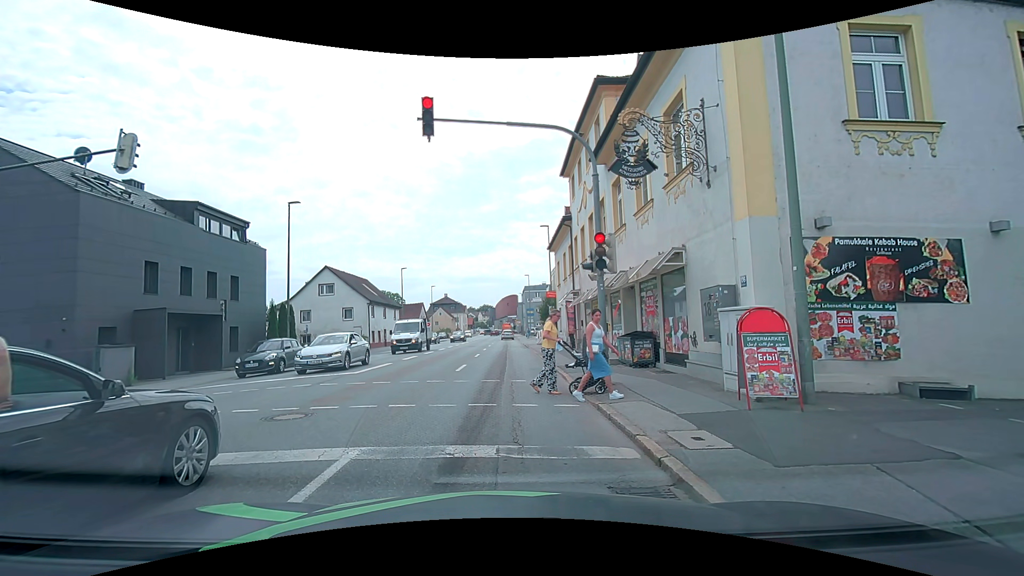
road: tertiary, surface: asphalt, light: Day
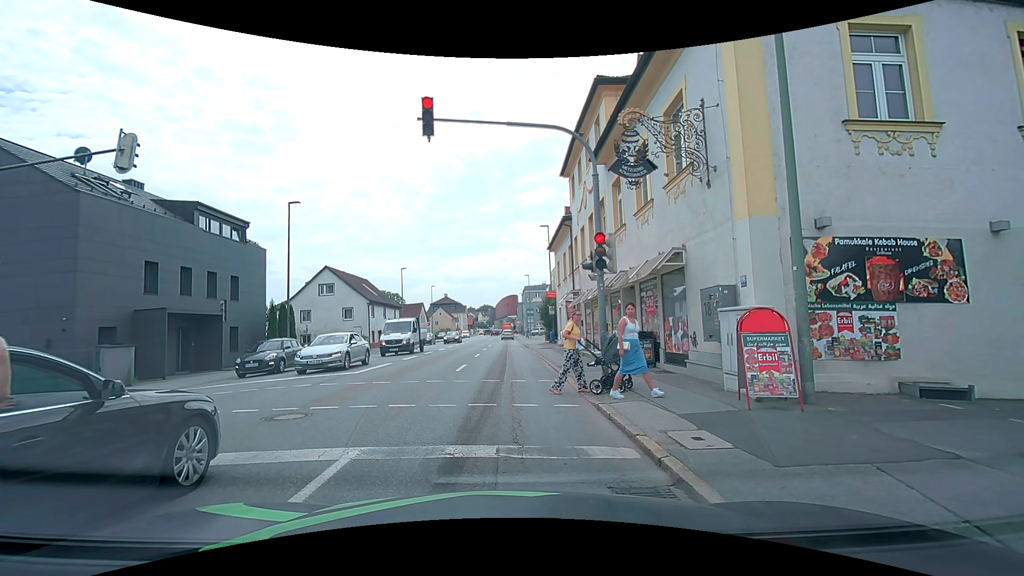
(0.0, 0.0) m; 0°
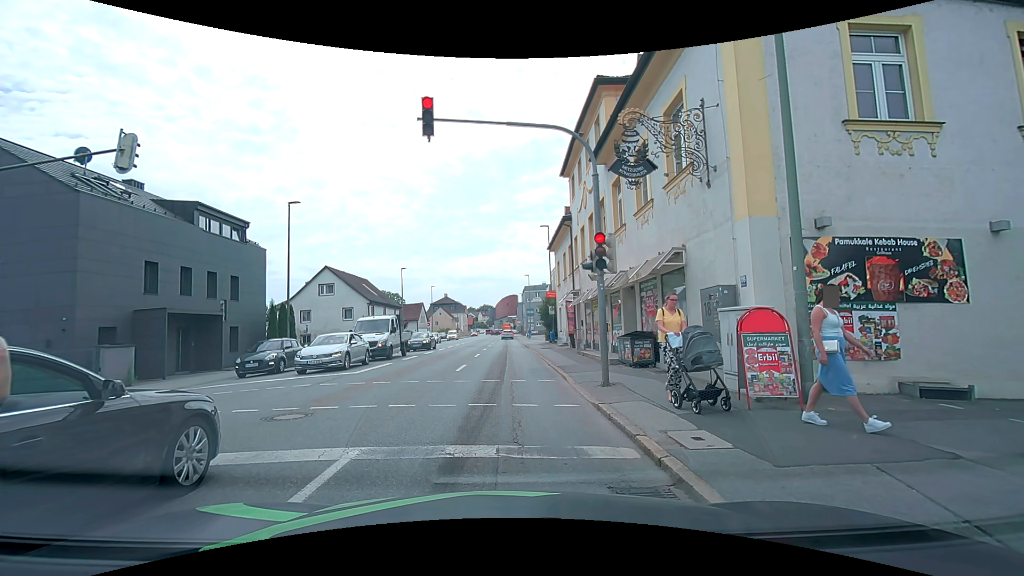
(0.0, 0.0) m; 0°
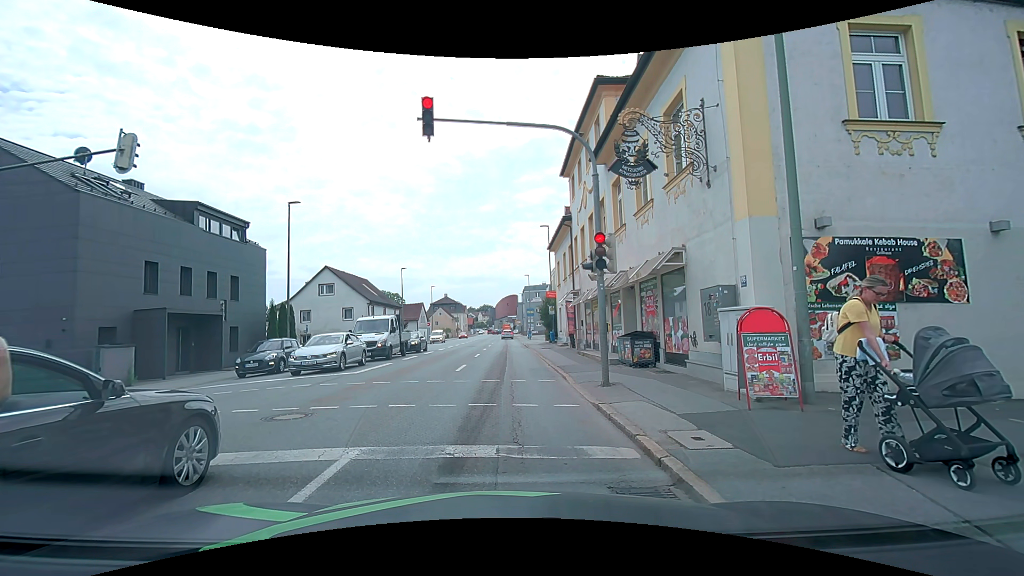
(0.0, 0.0) m; 0°
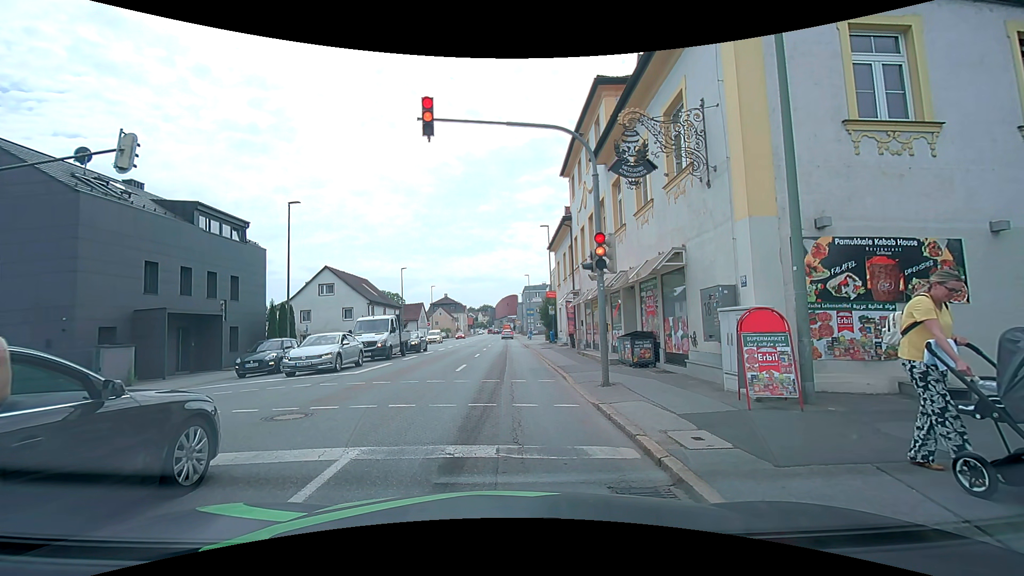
(0.0, 0.0) m; 0°
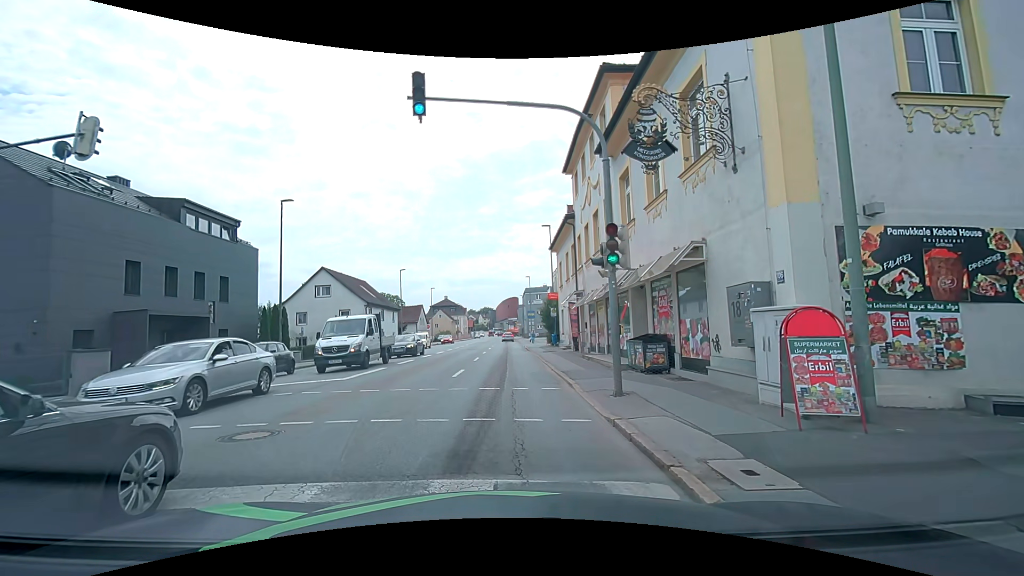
(0.0, +1.3) m; -2°
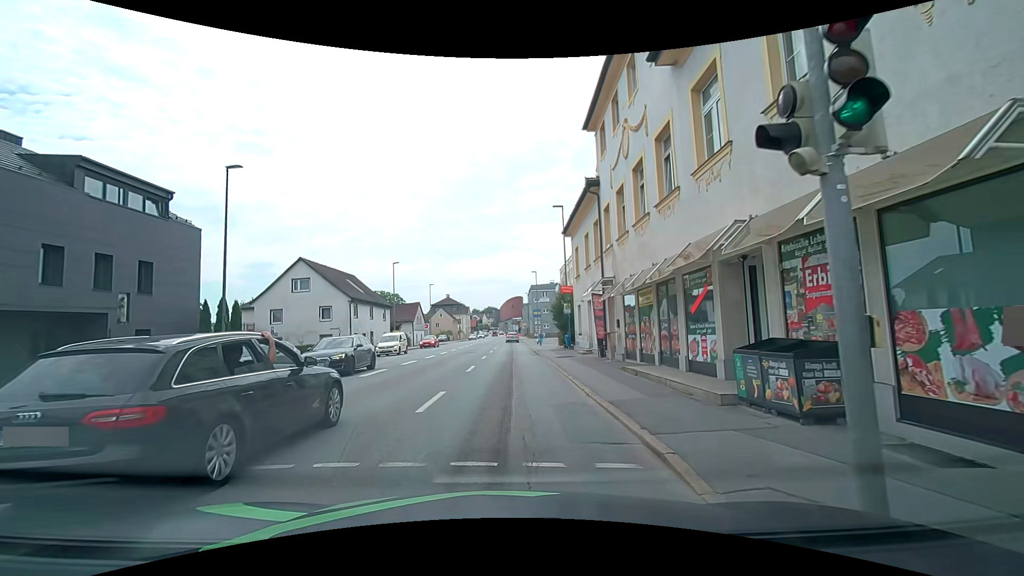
(0.0, +7.0) m; +1°
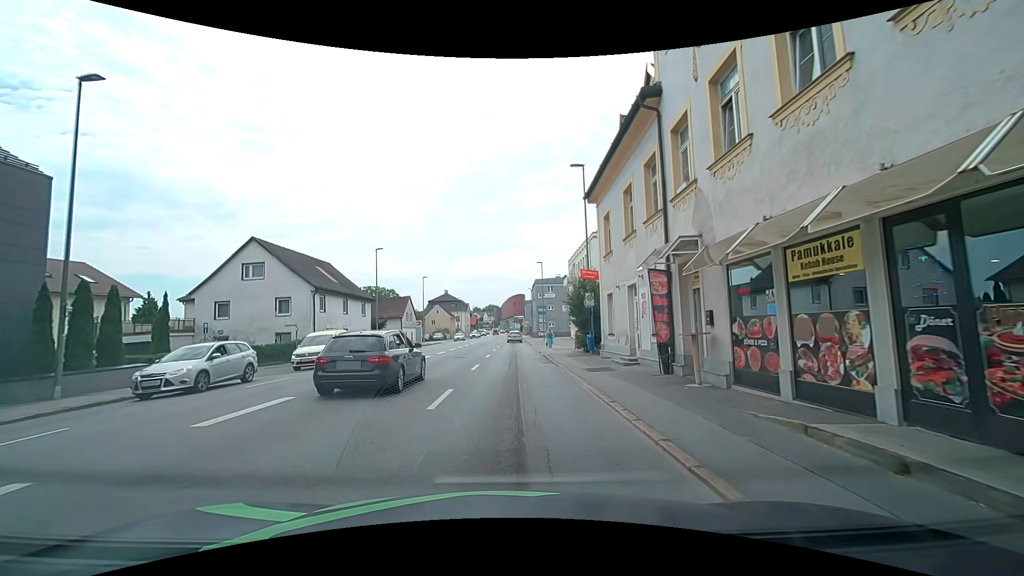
(-0.3, +9.0) m; -2°
(0, +10) (0, +20) (0, +30) (0, +40) (+1, +50) (+1, +60) (+1, +70) (+1, +80) (+1, +90) (+1, +100) m
